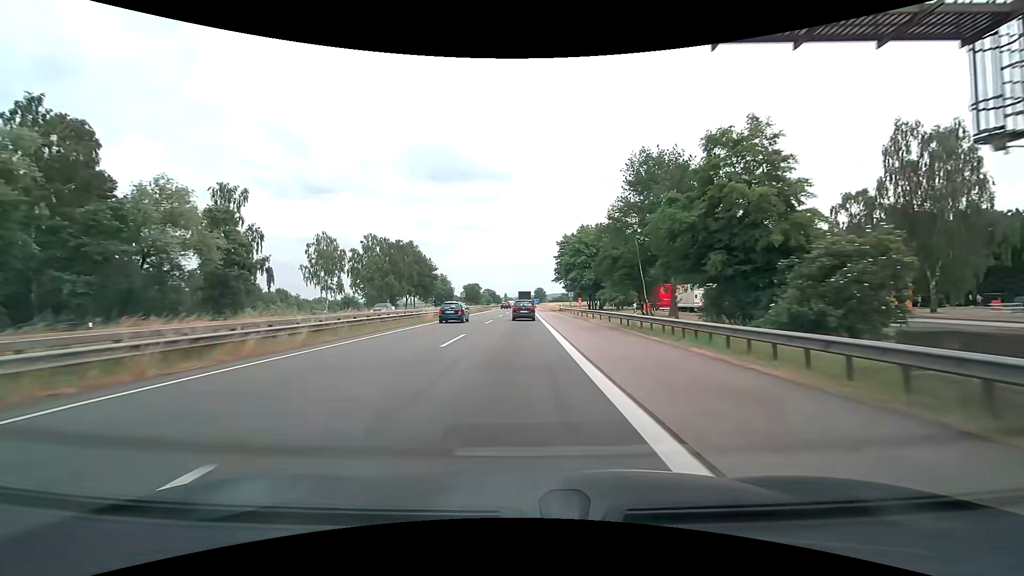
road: motorway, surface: asphalt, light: Day
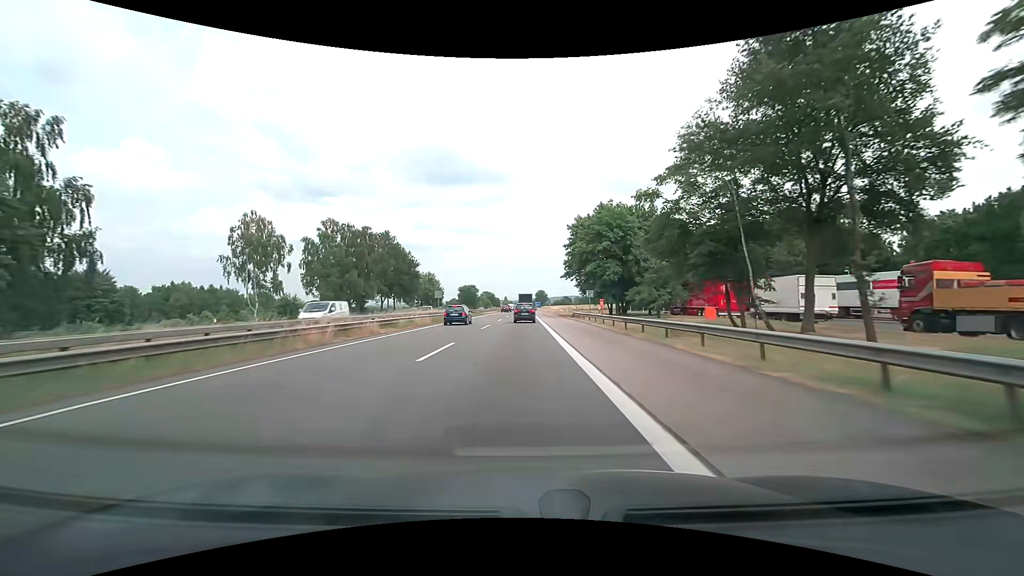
(0.0, +21.3) m; 0°
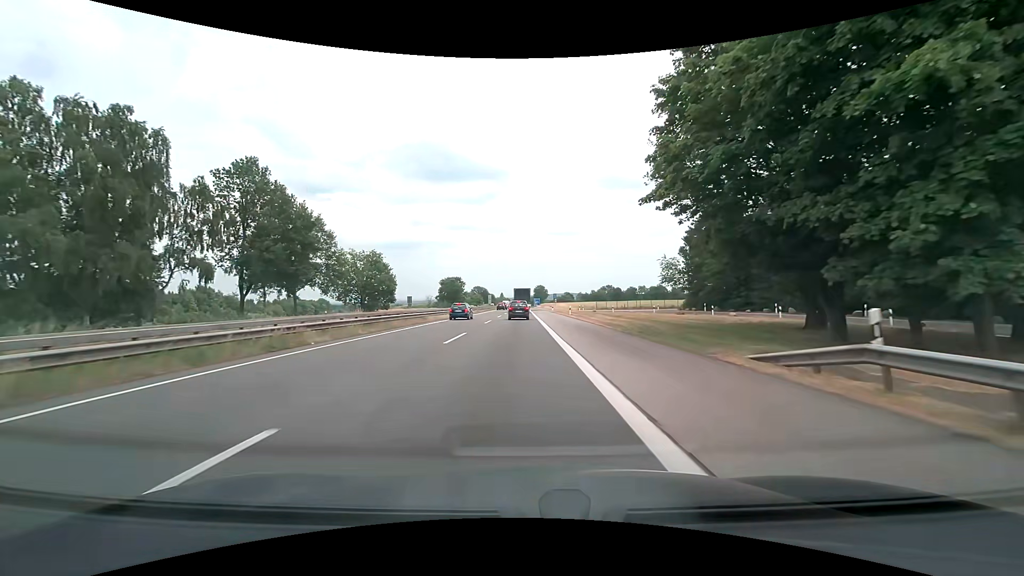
(-0.1, +48.0) m; 0°
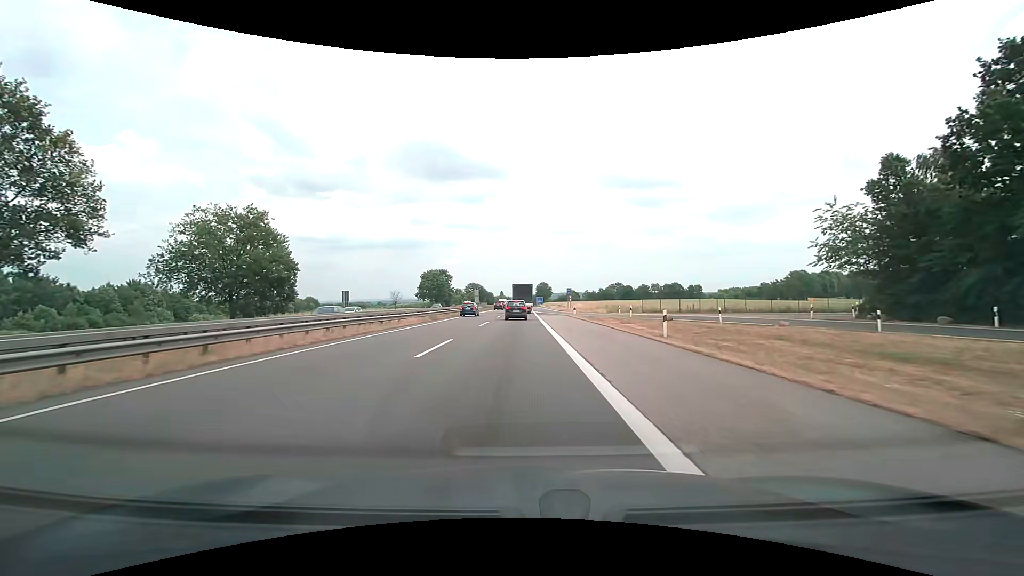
(-0.2, +39.5) m; -1°
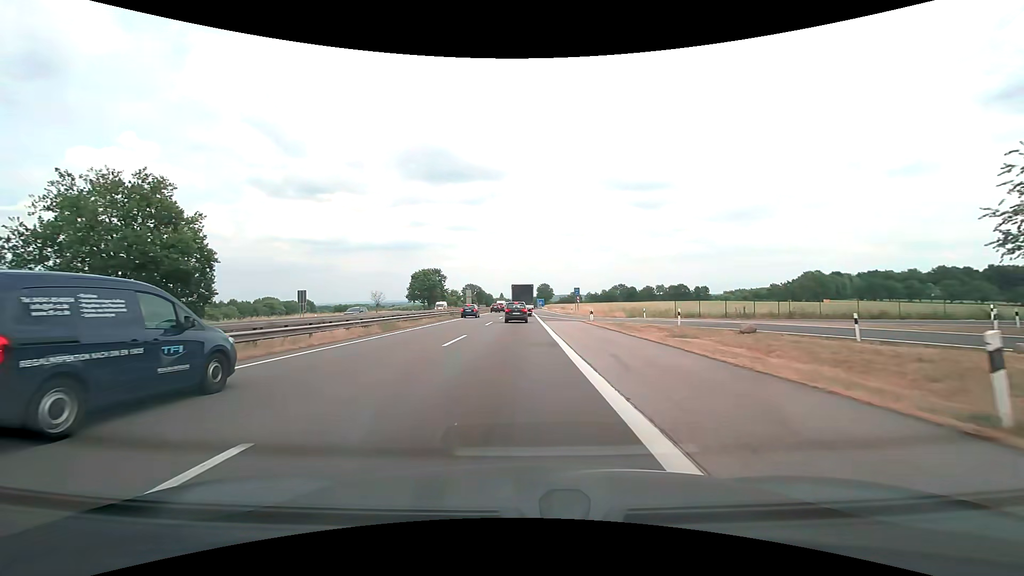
(+0.1, +13.6) m; +1°
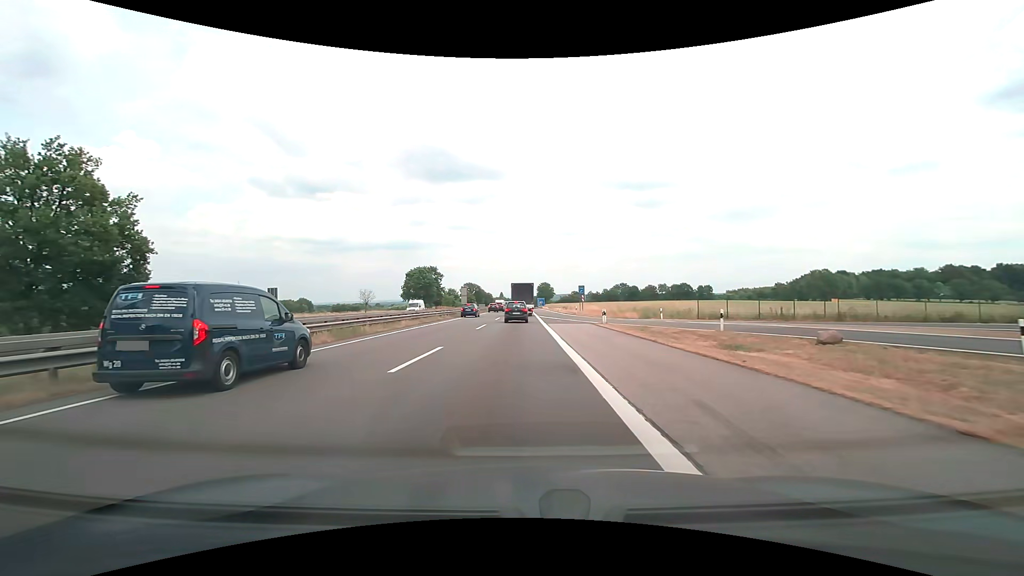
(0.0, +6.5) m; 0°
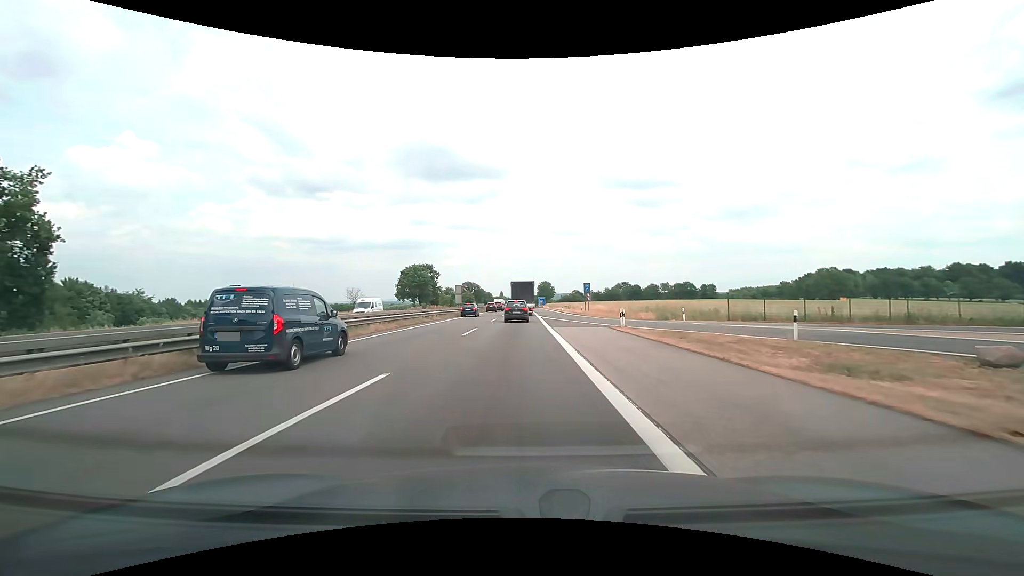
(0.0, +6.4) m; 0°
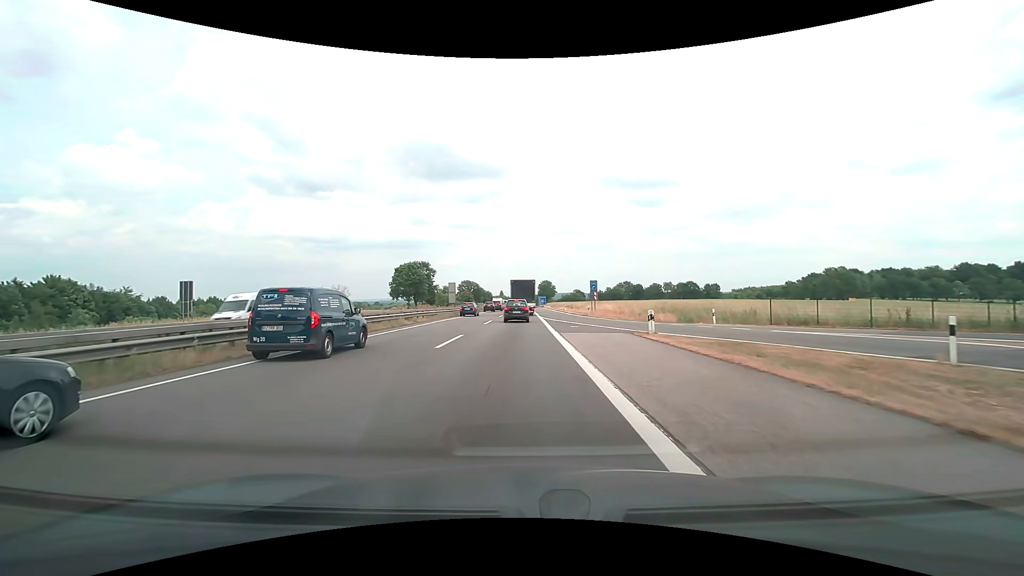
(0.0, +6.3) m; 0°
(0, +10) (0, +20) (0, +30) (0, +40) (0, +50) (0, +60) (0, +70) (0, +80) (0, +90) (0, +100) m
